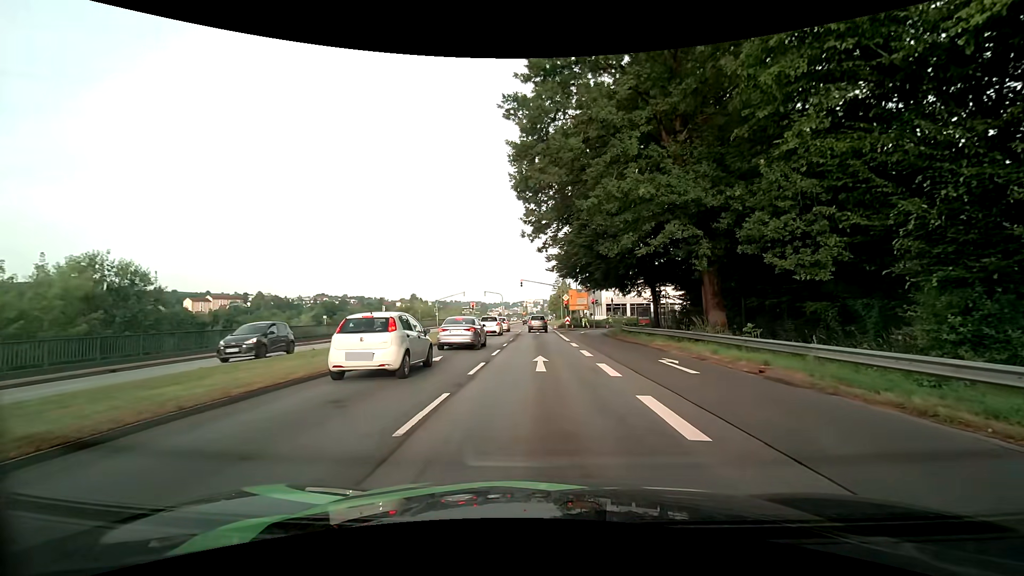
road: primary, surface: asphalt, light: Day
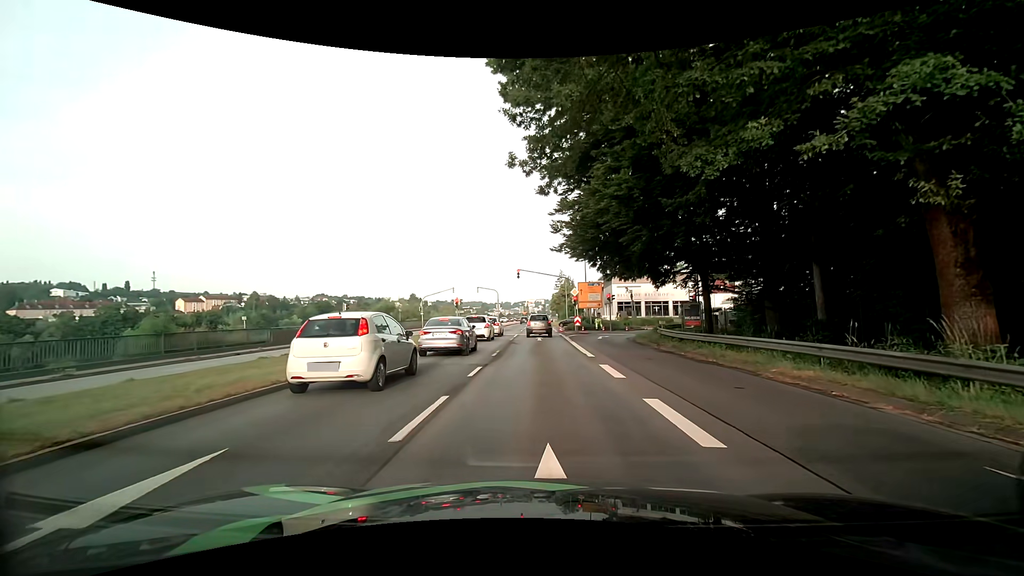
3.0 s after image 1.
(-0.1, +12.1) m; -2°
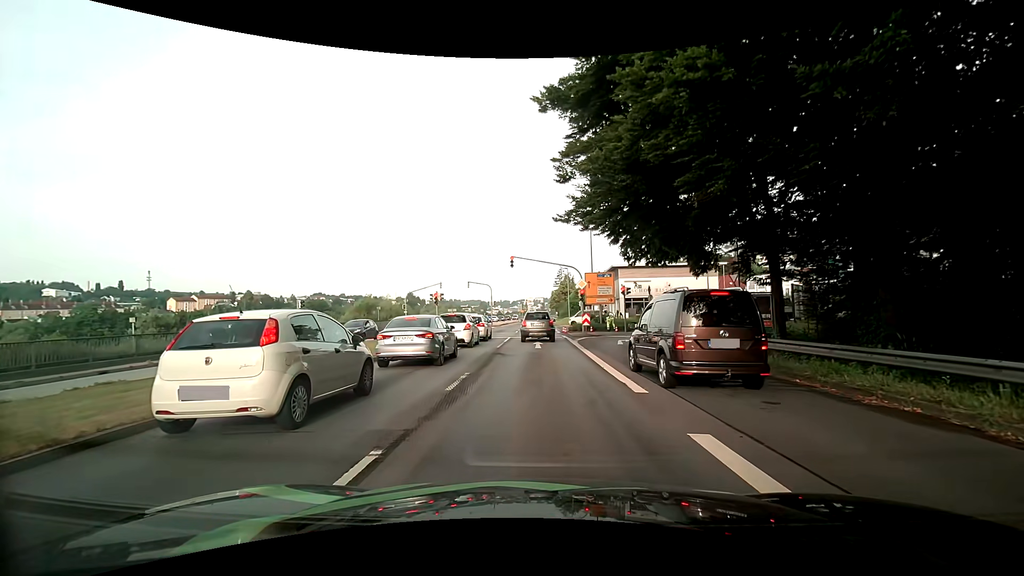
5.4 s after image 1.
(+0.2, +8.5) m; +1°
